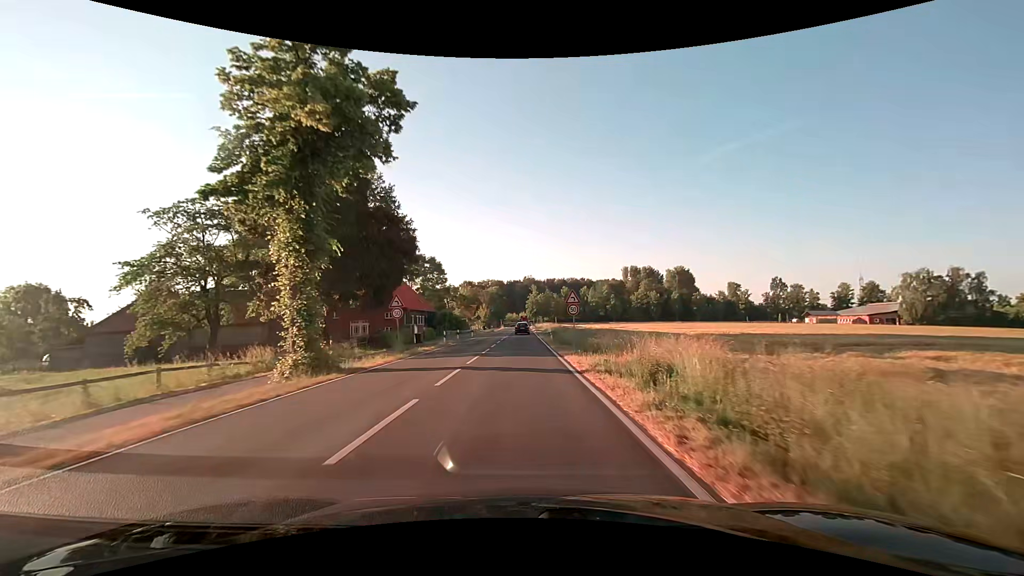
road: secondary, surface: asphalt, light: Day
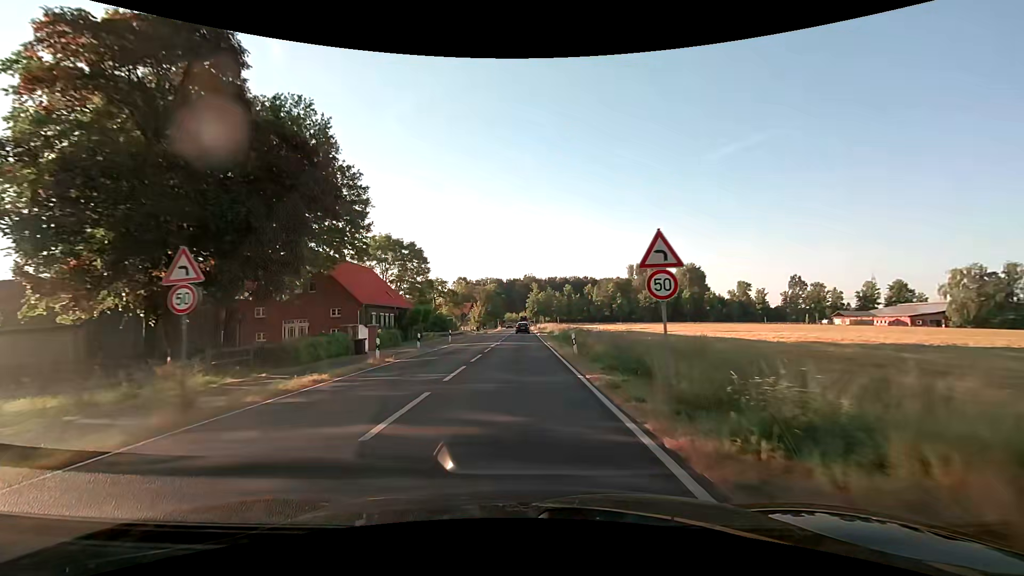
(0.0, +17.0) m; 0°
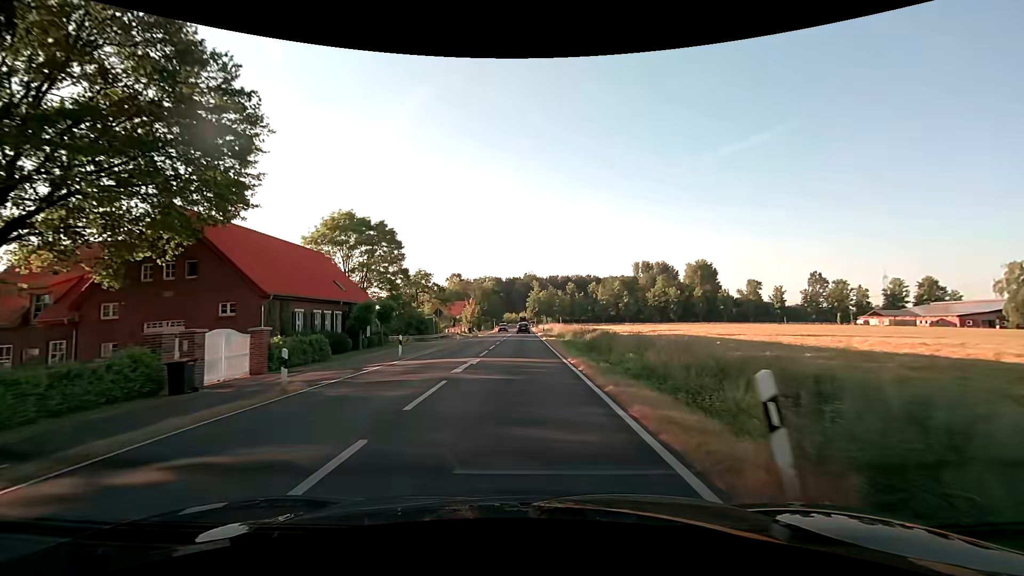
(-0.1, +15.9) m; 0°
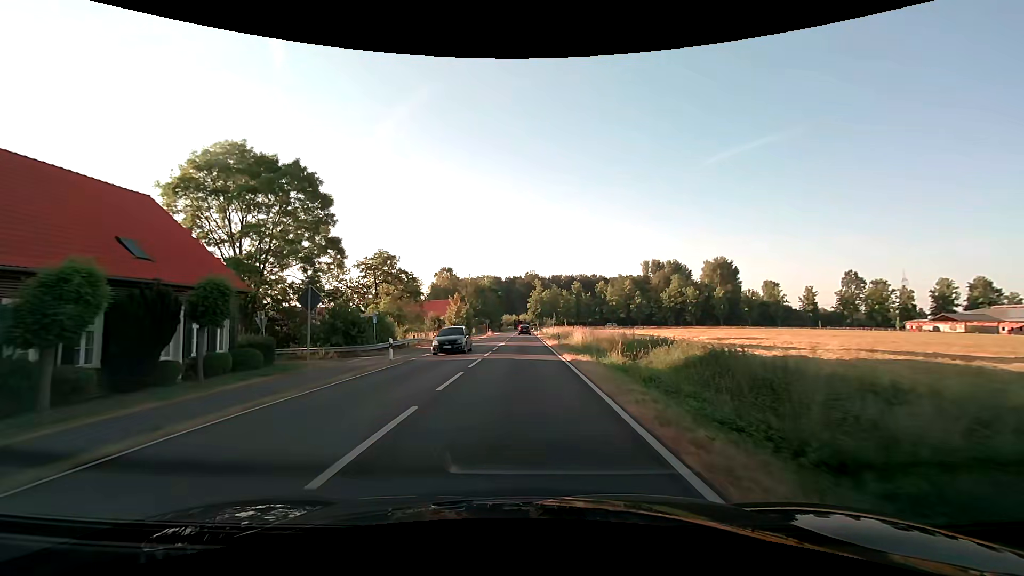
(0.0, +22.5) m; 0°
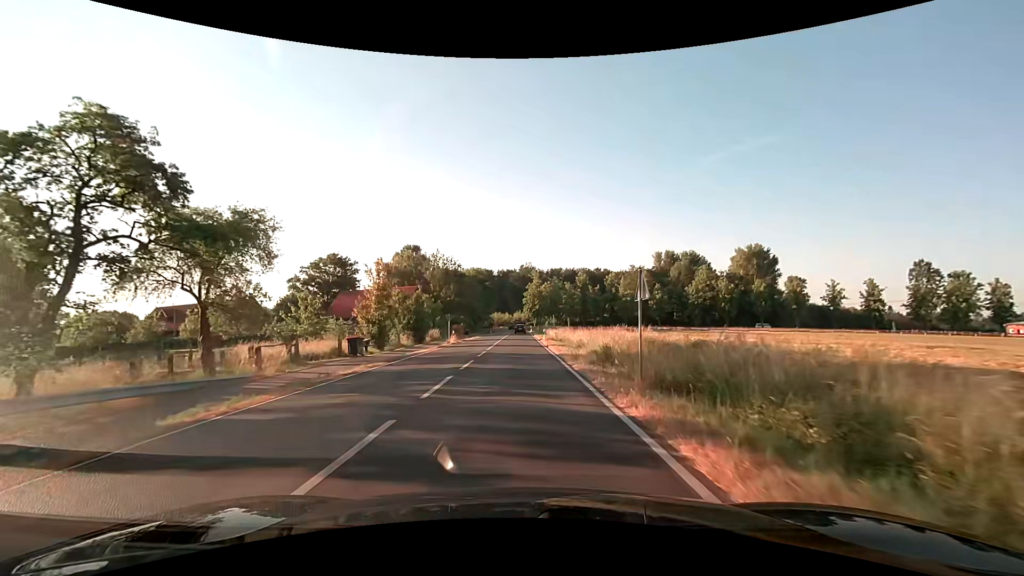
(+0.2, +38.3) m; +1°
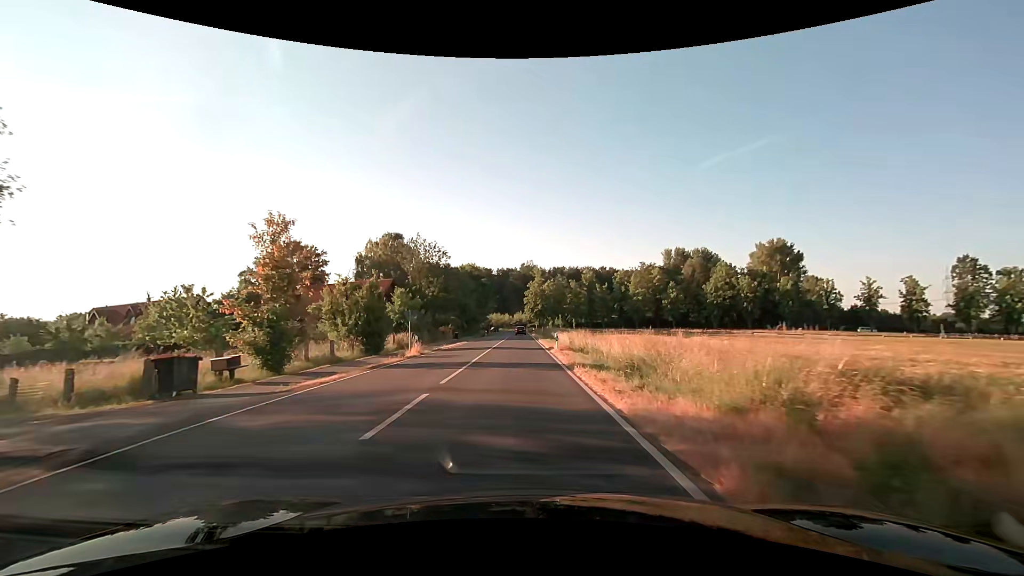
(0.0, +15.5) m; 0°
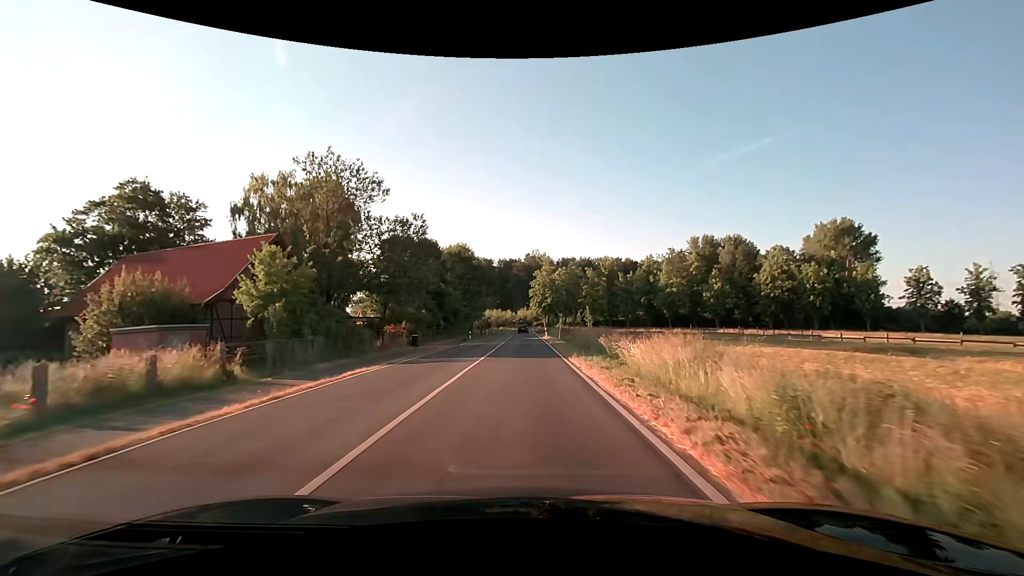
(-0.2, +31.0) m; -1°
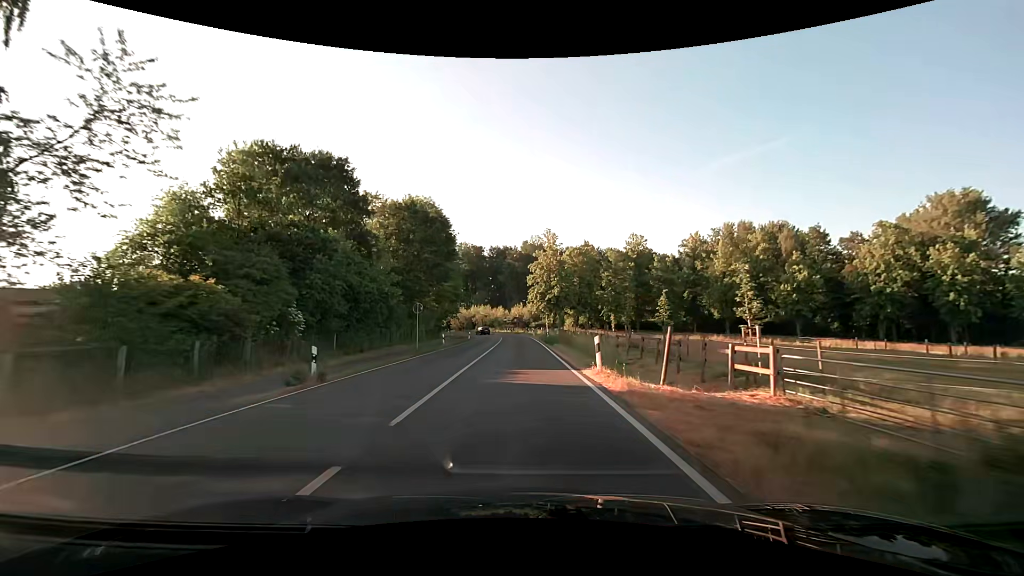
(+0.1, +38.8) m; 0°
(0, +10) (0, +20) (0, +30) (0, +40) (-1, +50) (-1, +60) (-1, +70) (-3, +80) (-5, +90) (-8, +99) m
